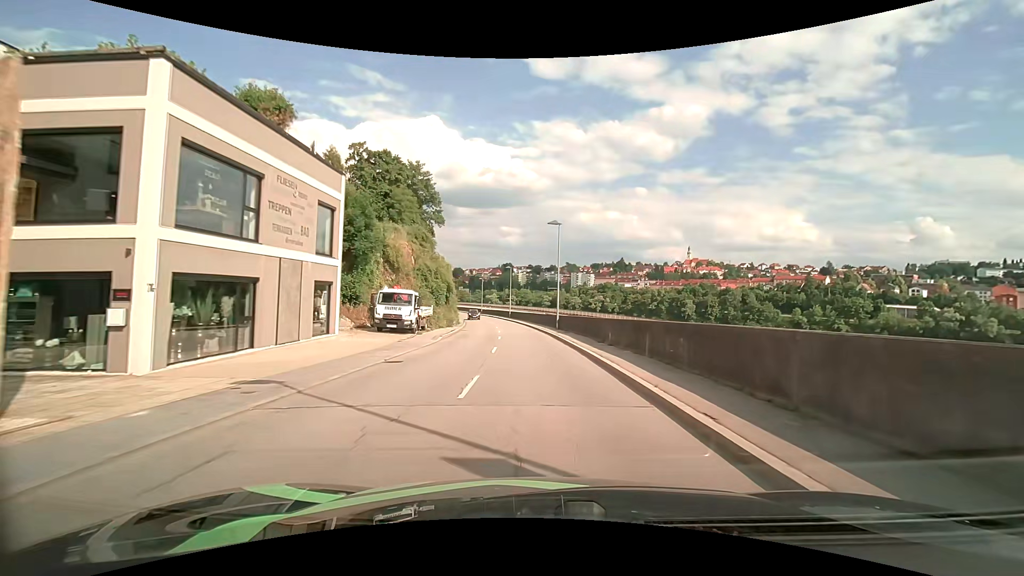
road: tertiary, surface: asphalt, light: Day
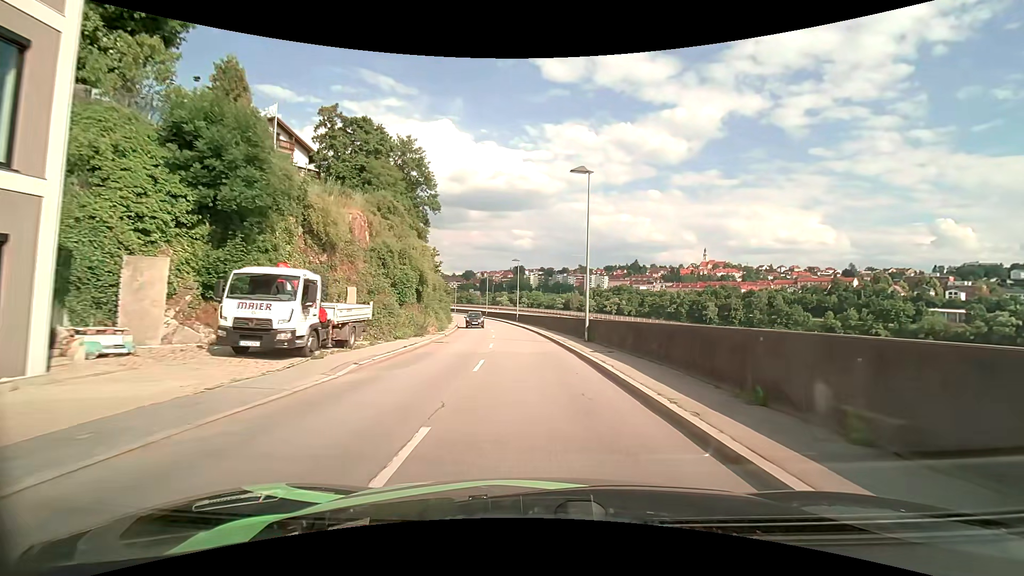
(-0.2, +14.2) m; -1°
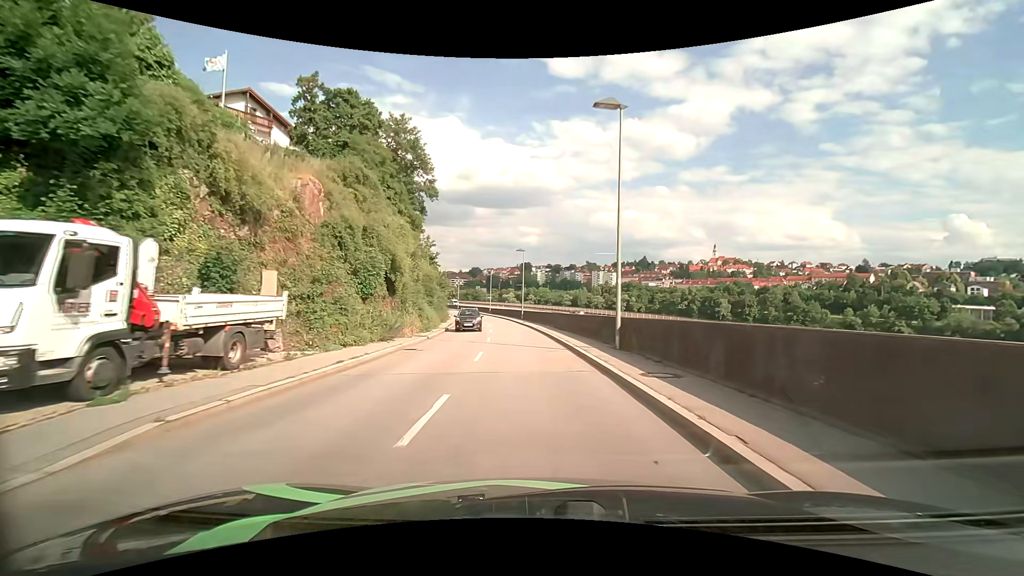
(0.0, +7.0) m; -1°
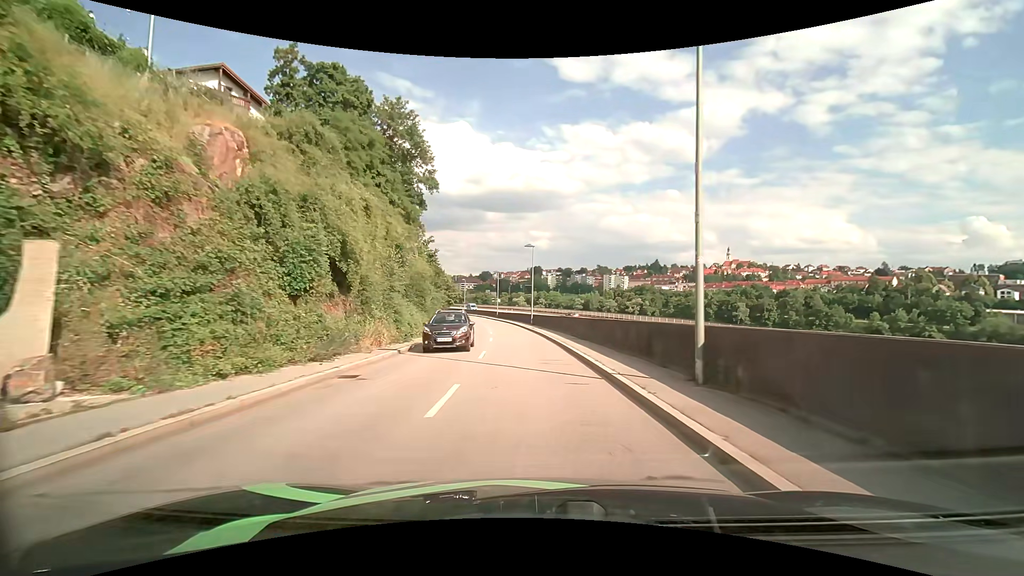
(-0.1, +6.9) m; -1°
